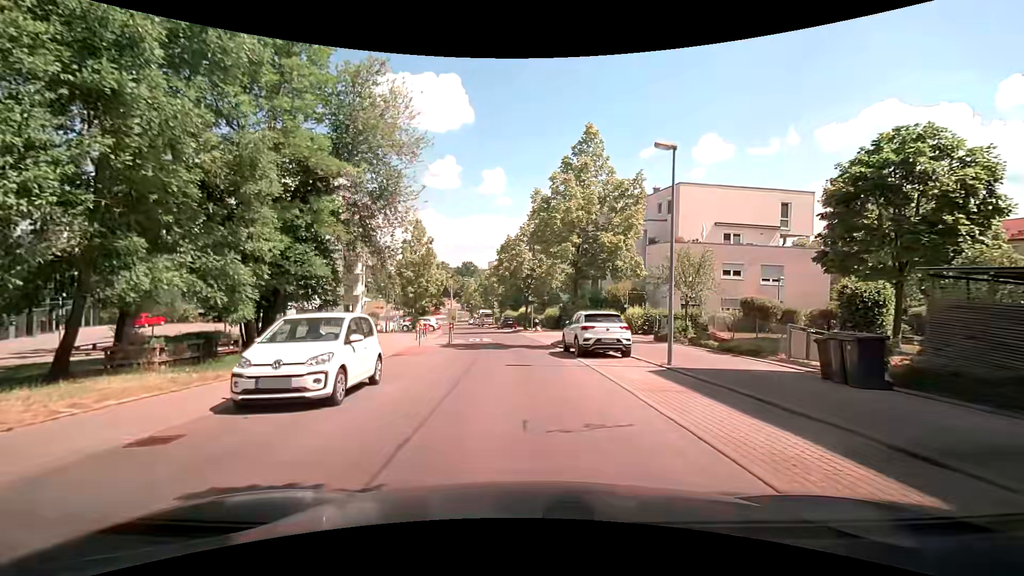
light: Day
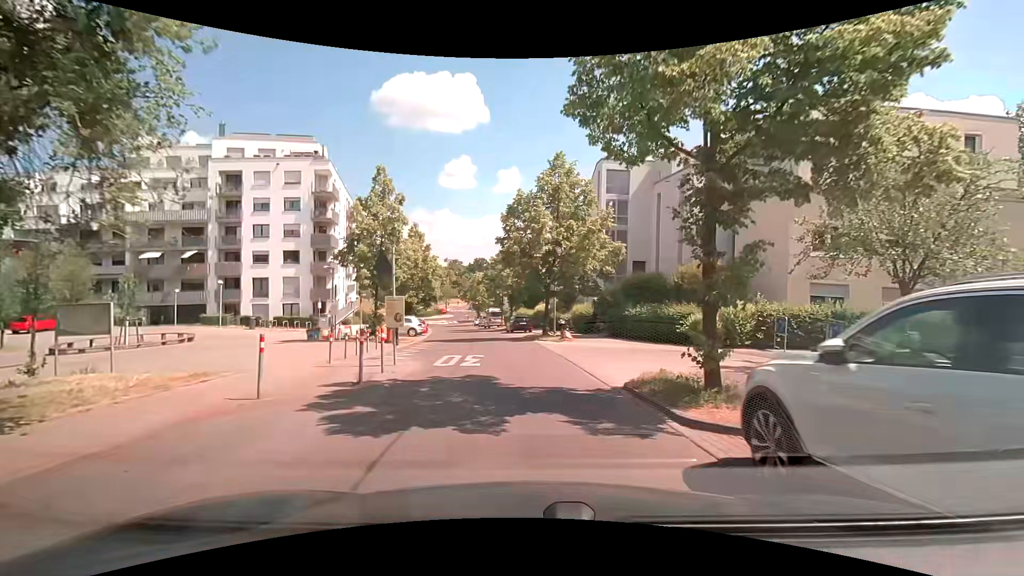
(-0.1, +15.3) m; -1°
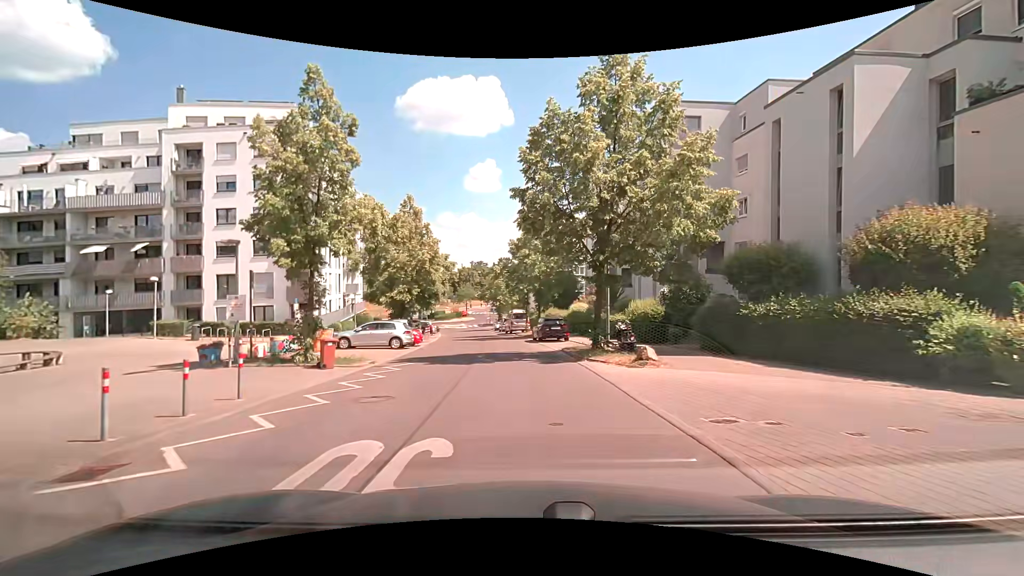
(-0.4, +11.9) m; -3°
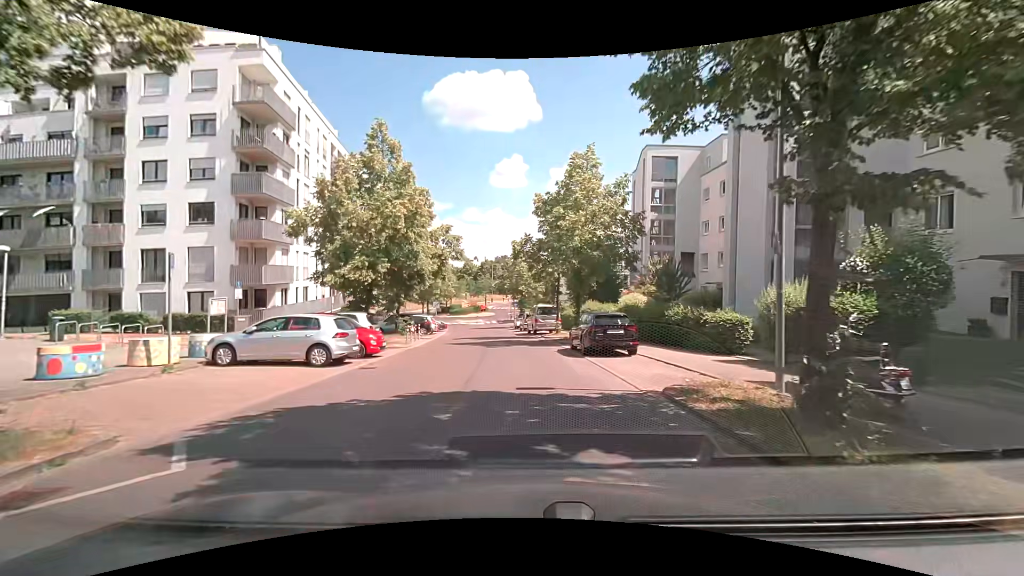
(-0.4, +12.3) m; -4°
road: residential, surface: asphalt
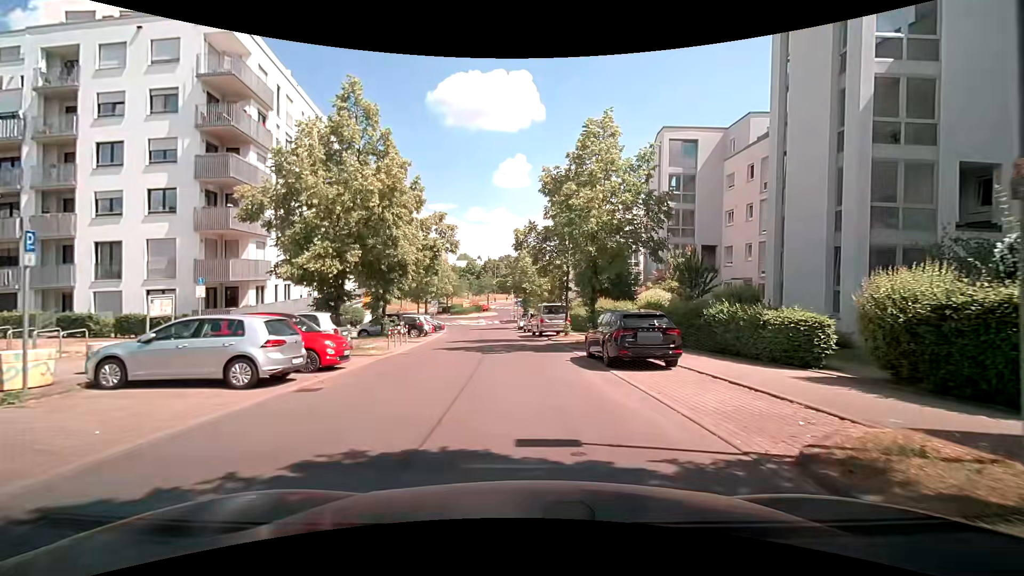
(0.0, +4.0) m; 0°
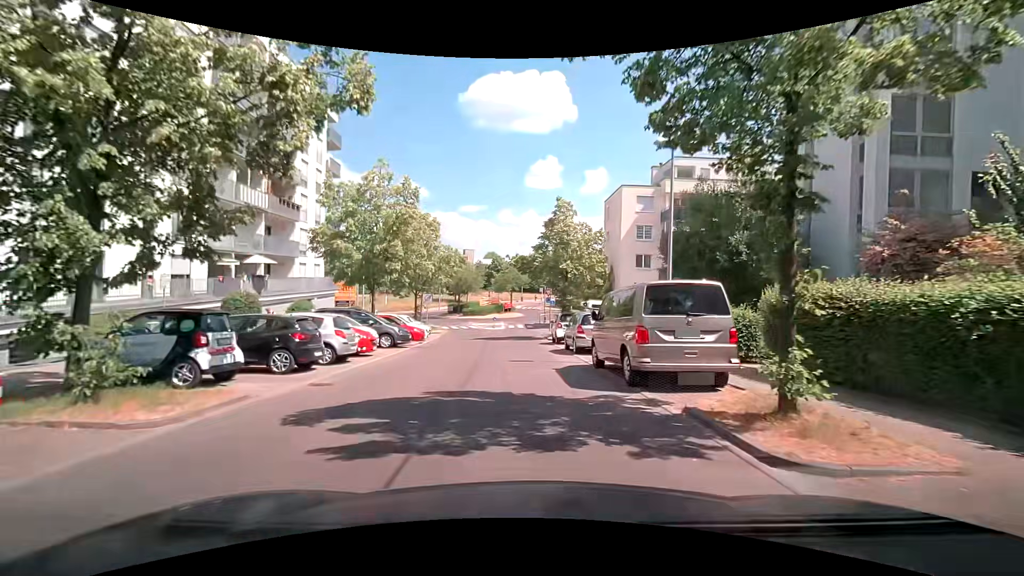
(-0.6, +20.6) m; -3°
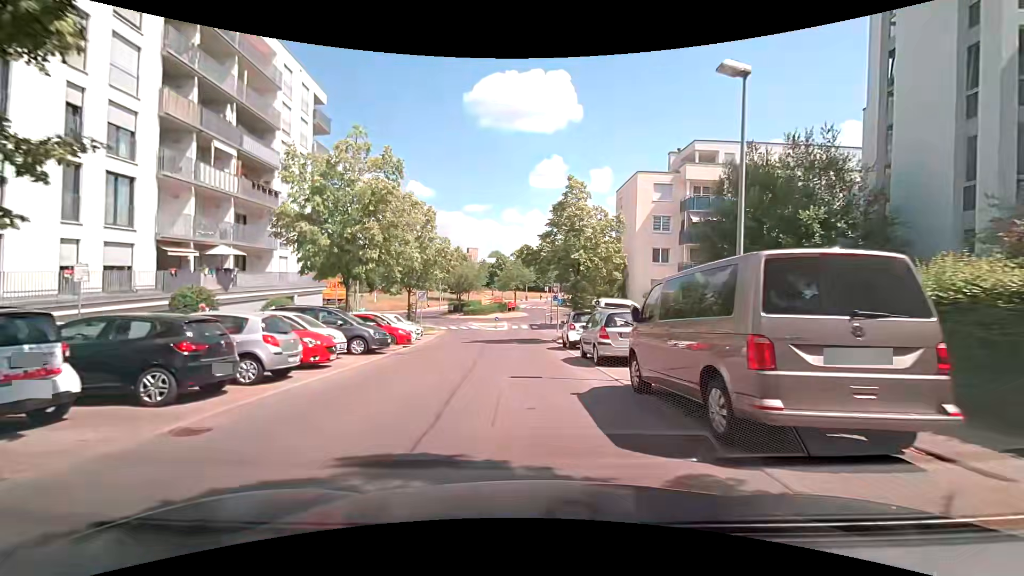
(-0.1, +4.3) m; -2°
